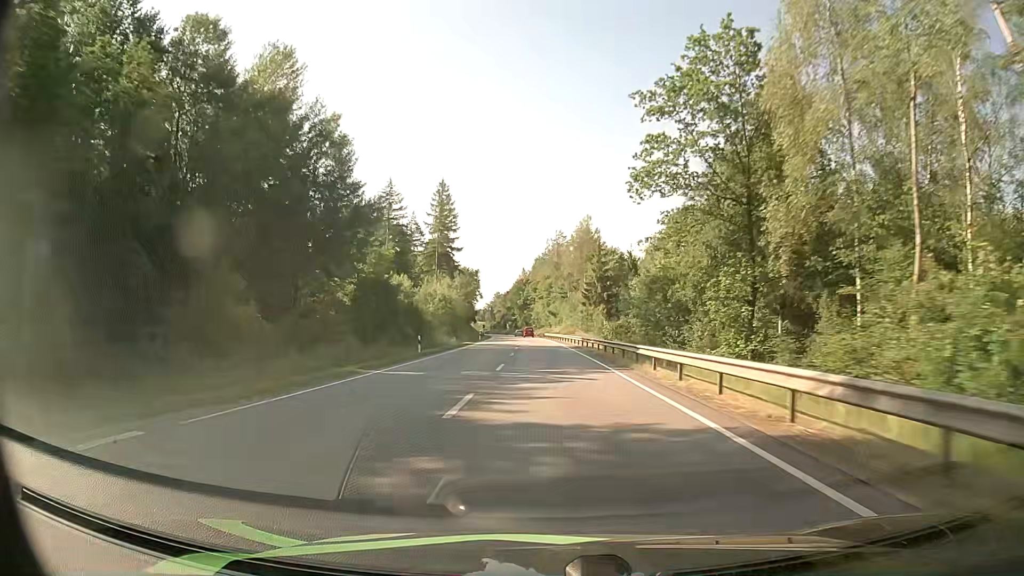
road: primary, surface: asphalt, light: Day
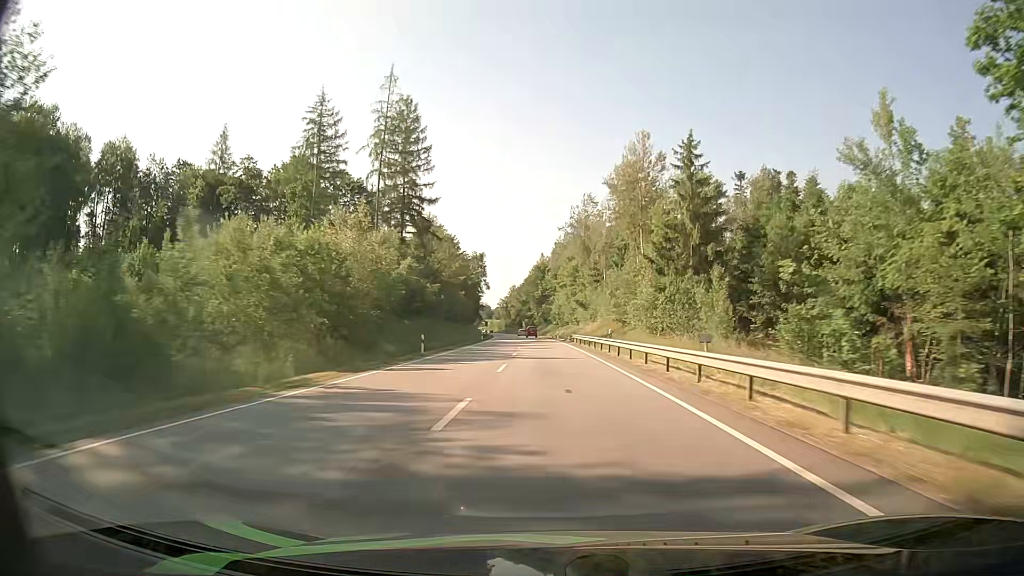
(-0.8, +49.6) m; -2°
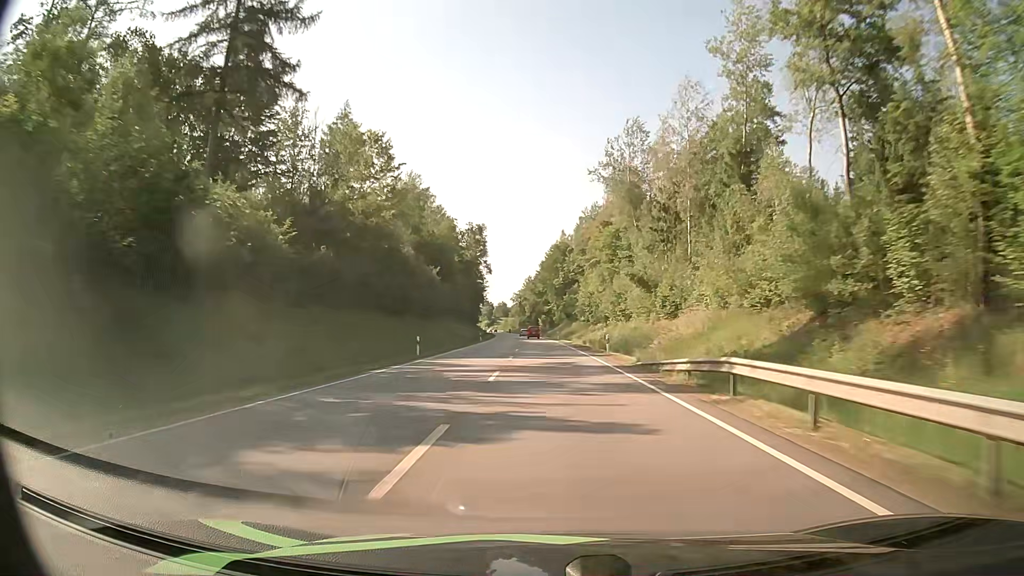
(-0.8, +51.5) m; -2°
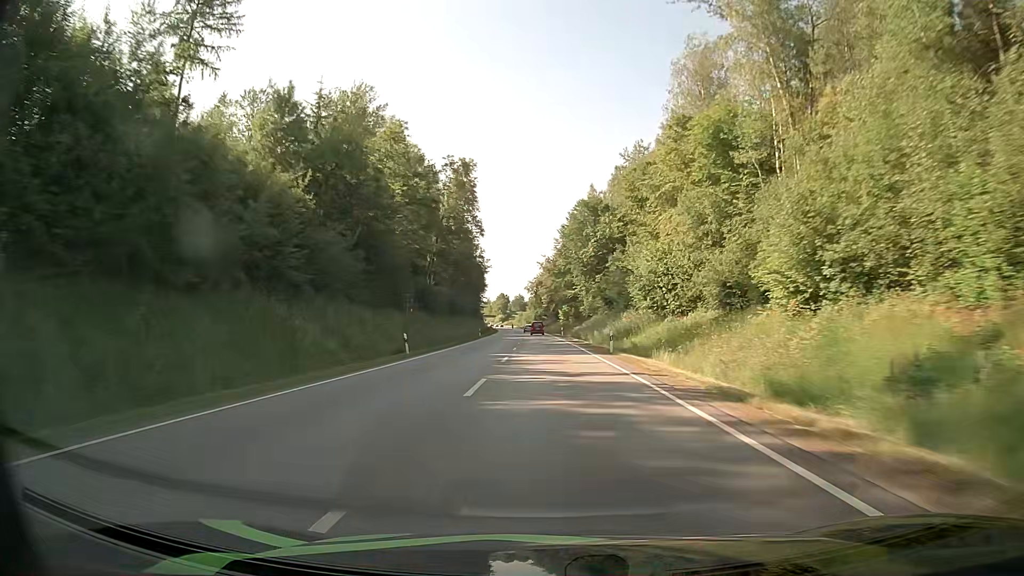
(-0.7, +52.5) m; -2°
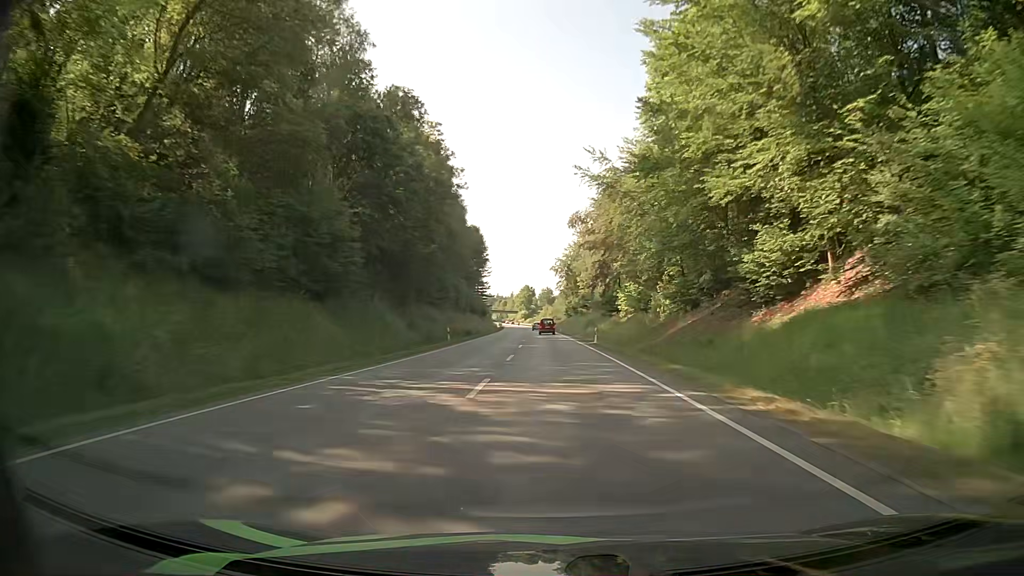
(-1.8, +84.2) m; -2°
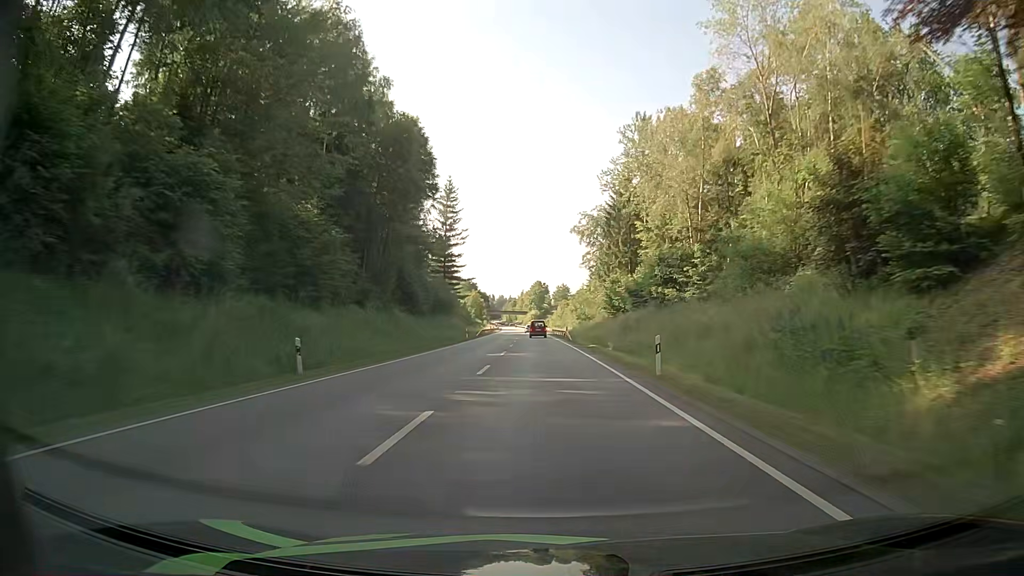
(-0.9, +77.1) m; -1°
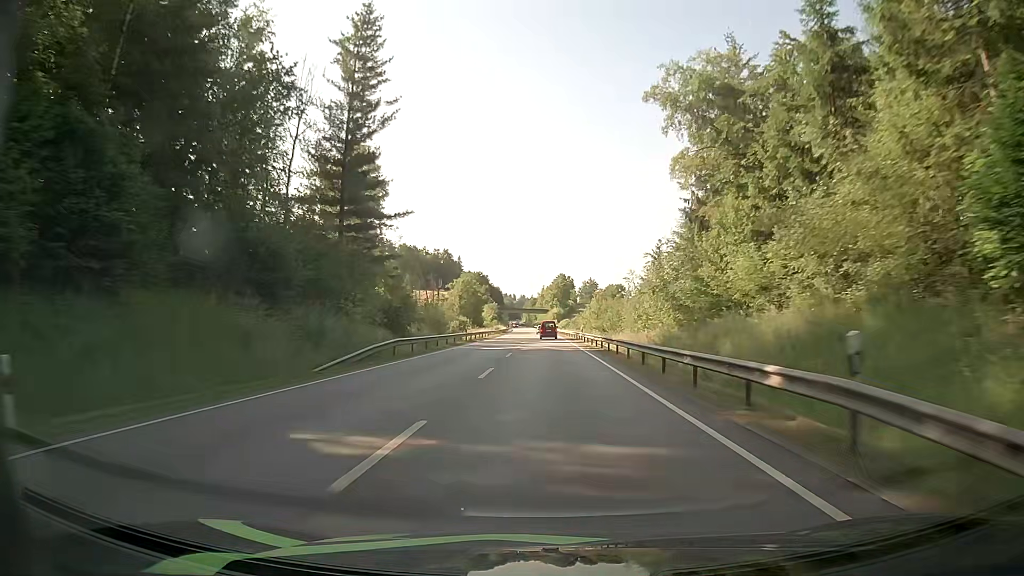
(-1.1, +60.9) m; -2°
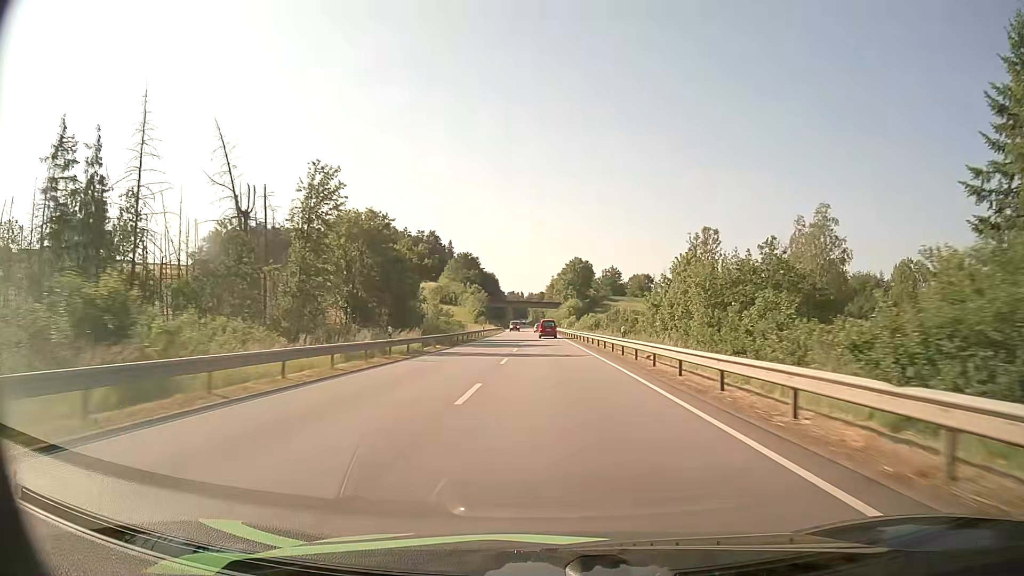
(-1.0, +78.0) m; -1°
(0, +10) (0, +20) (0, +30) (0, +40) (0, +50) (-1, +60) (-1, +70) (-1, +80) (-1, +90) (-2, +100) m
